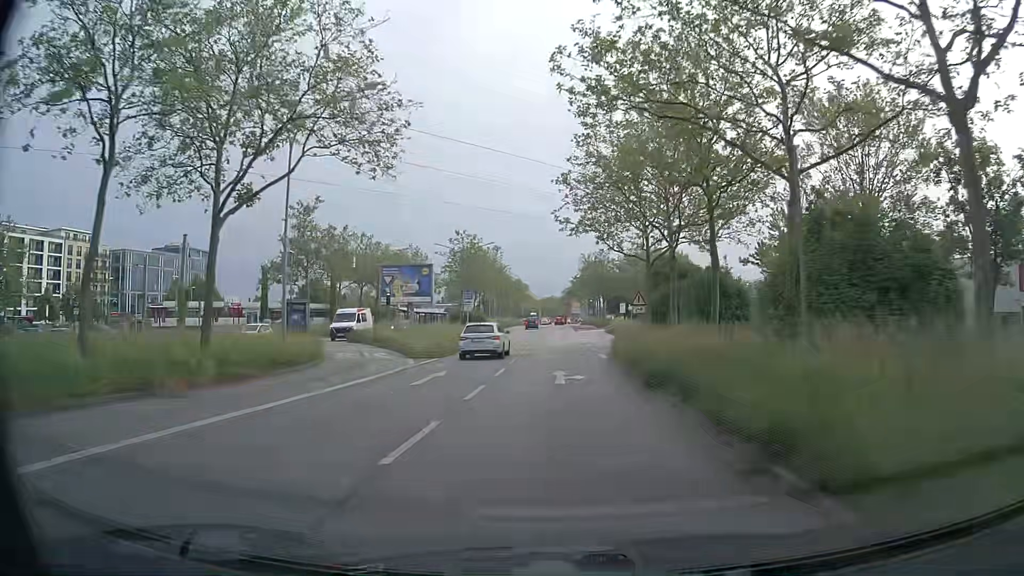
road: primary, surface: asphalt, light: Day
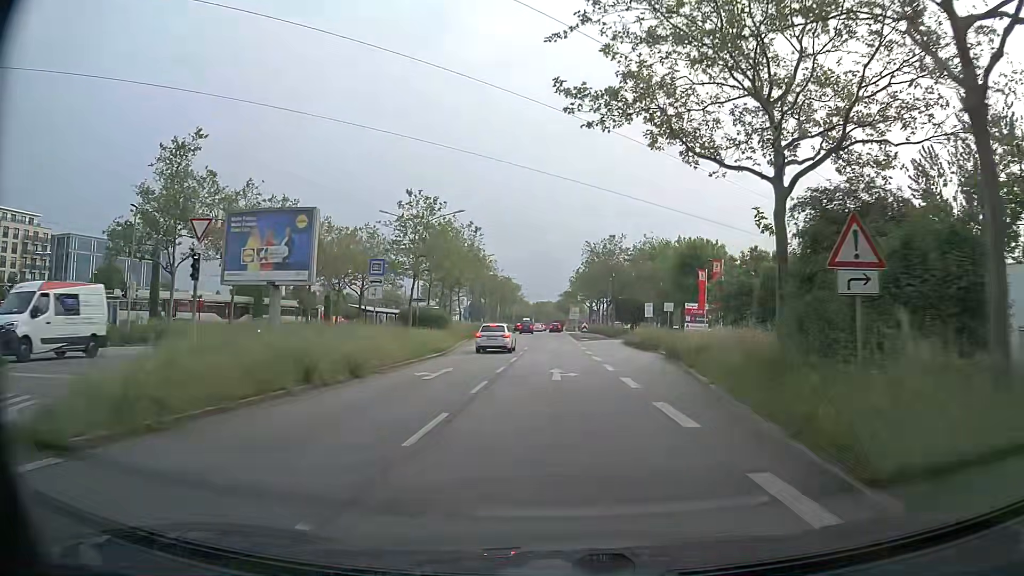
(0.0, +23.1) m; 0°
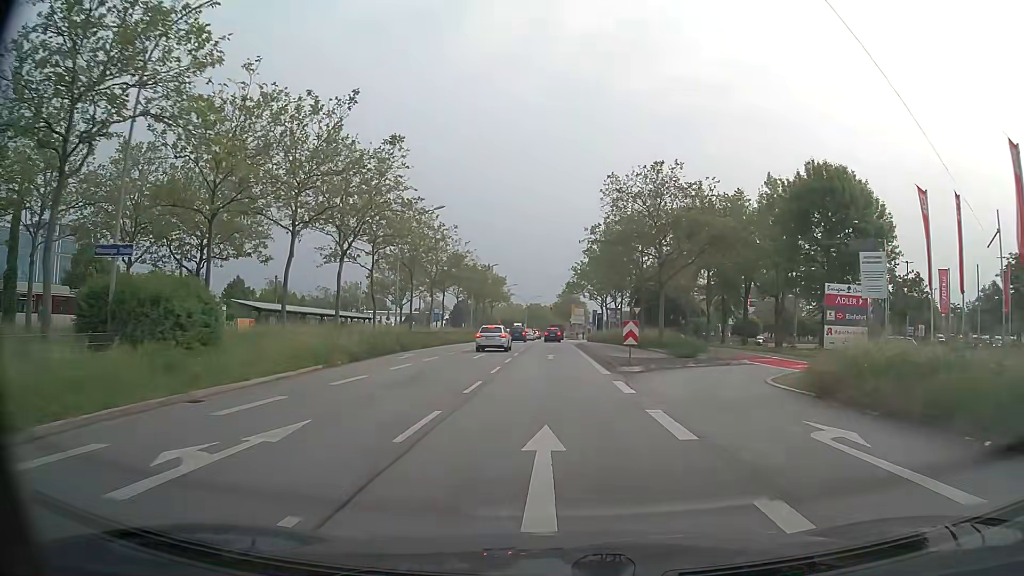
(+0.3, +36.9) m; +1°
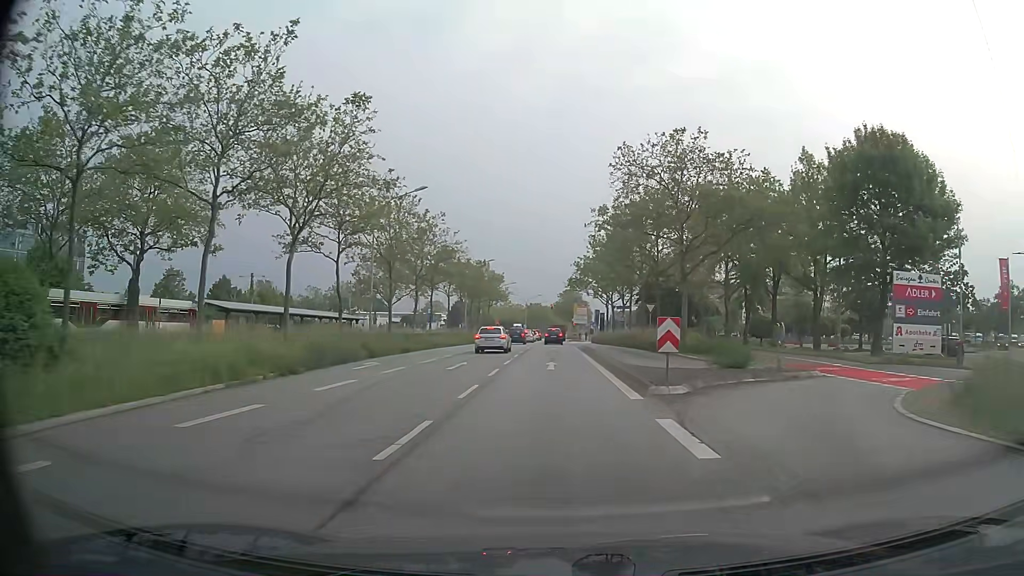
(0.0, +7.1) m; 0°
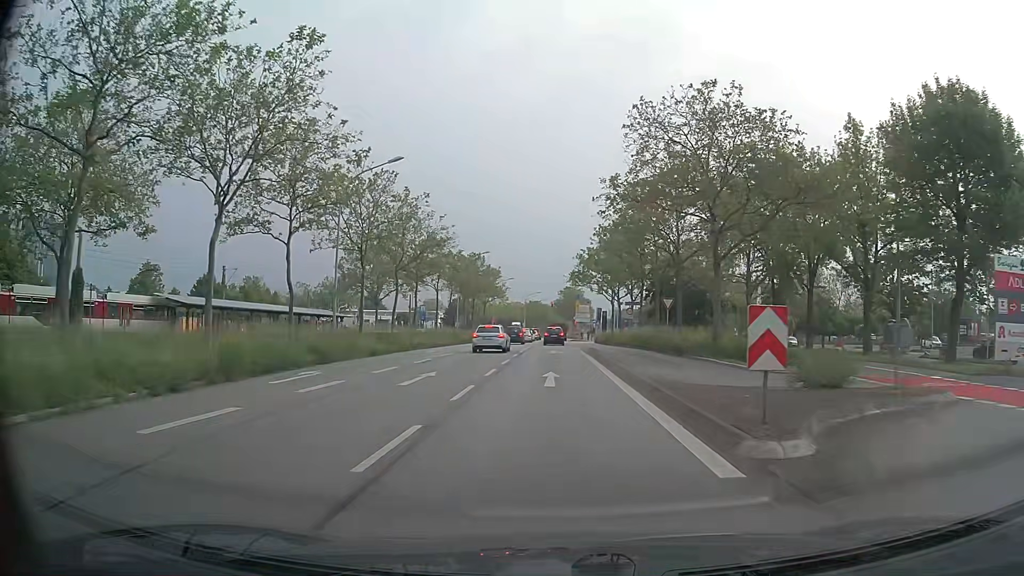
(0.0, +7.0) m; 0°
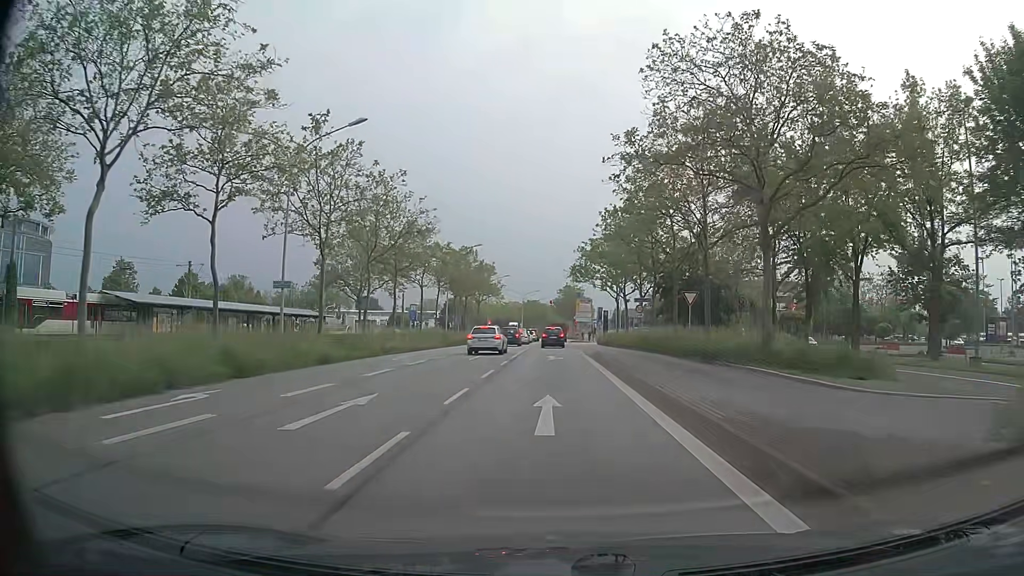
(0.0, +6.8) m; 0°
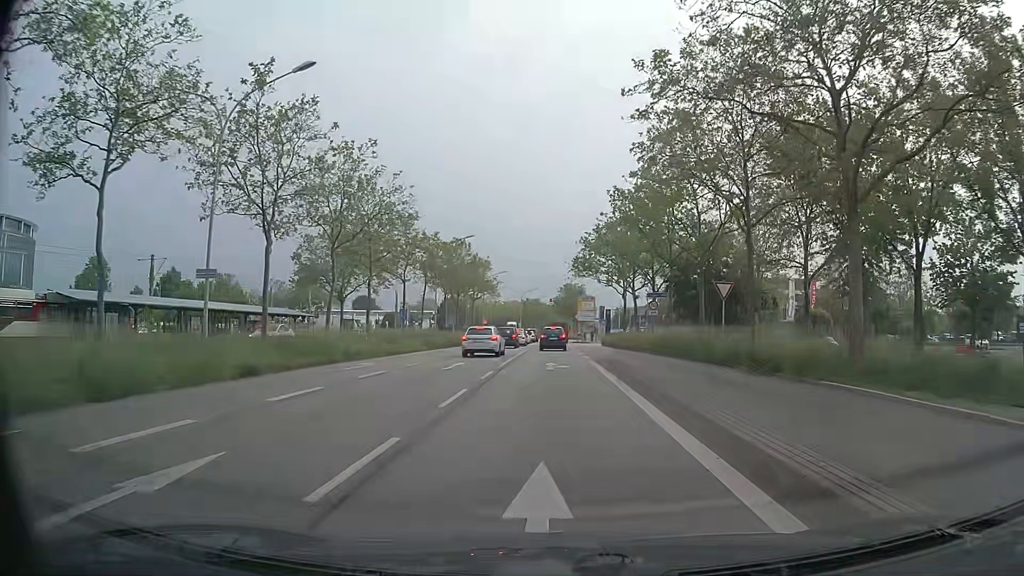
(0.0, +6.5) m; 0°
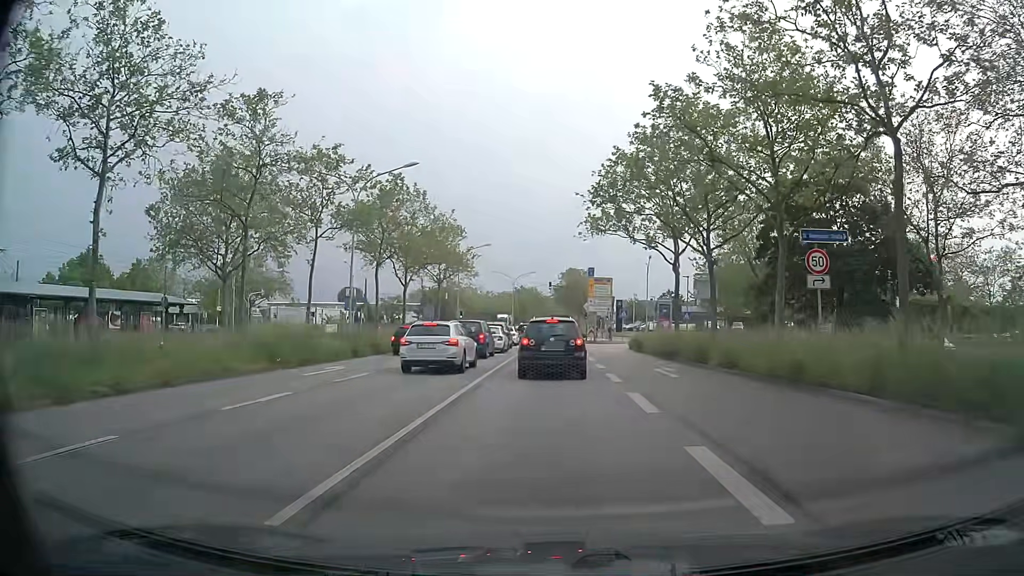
(-0.1, +25.4) m; -1°
(0, +10) (0, +20) (+1, +30) (+1, +40) (+1, +50) (+1, +60) (+1, +70) (+1, +80) (+2, +90) (+2, +100) m
